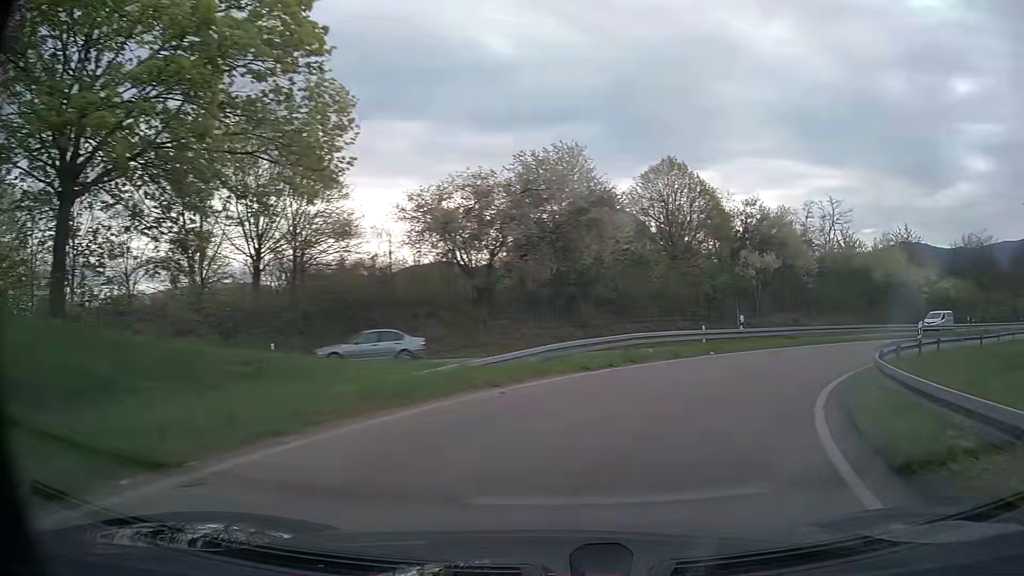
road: trunk_link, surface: asphalt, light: Day
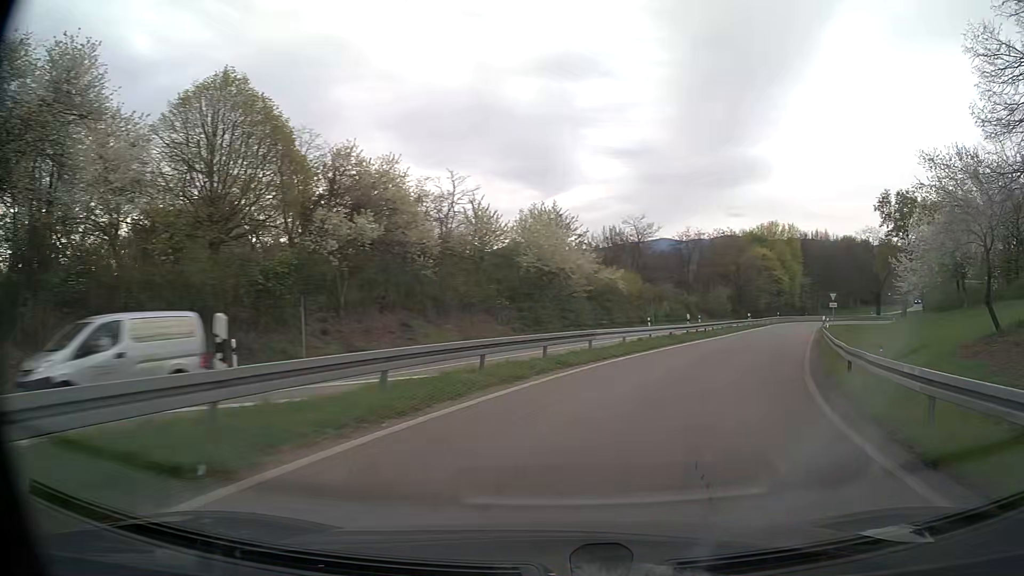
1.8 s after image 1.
(+5.9, +19.1) m; +34°
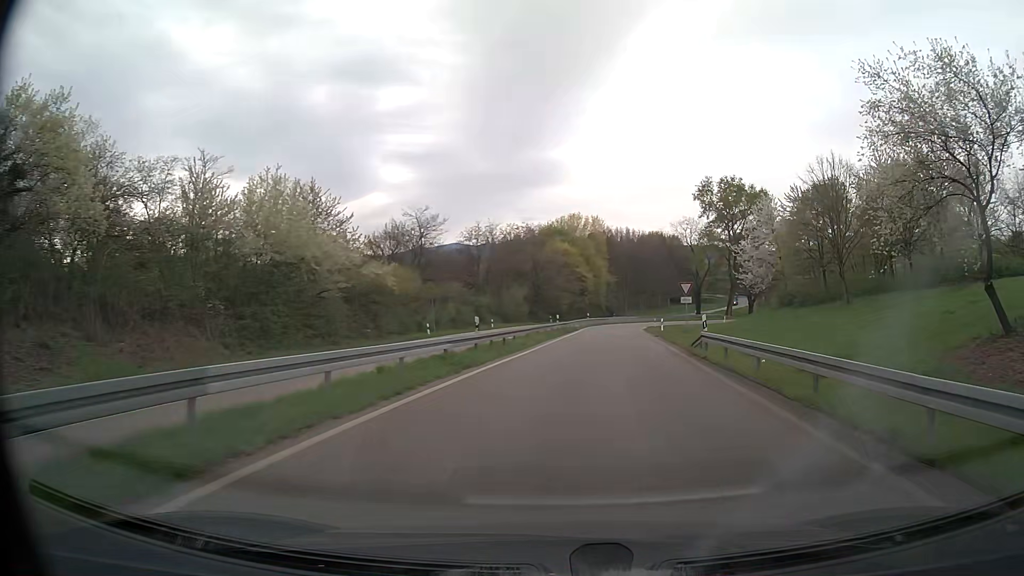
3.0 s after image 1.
(+2.5, +14.3) m; +18°
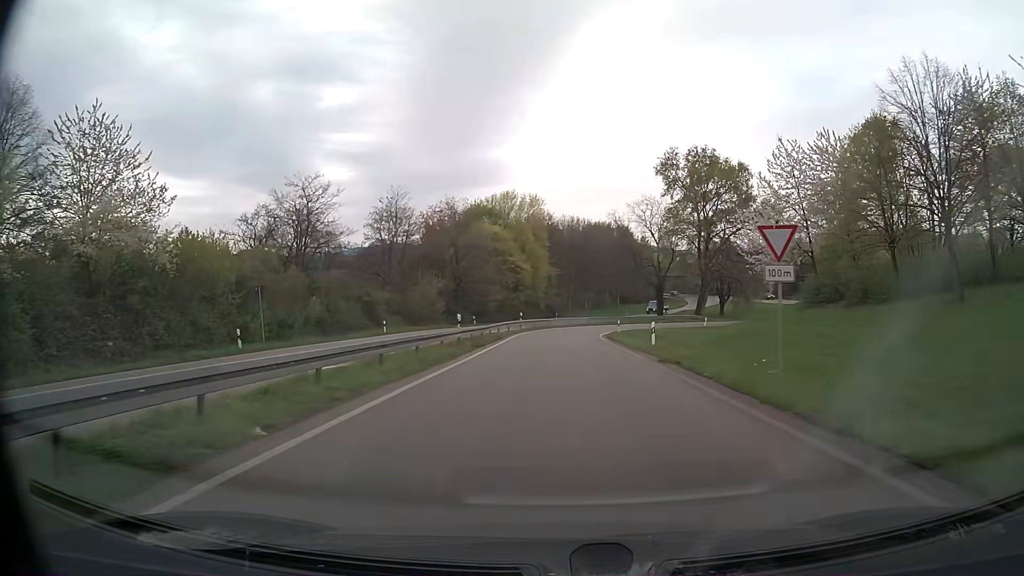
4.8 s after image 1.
(+1.5, +23.2) m; +5°
(0, +10) (0, +20) (0, +30) (+1, +40) (+2, +50) (+5, +59) (+11, +68) (+19, +73) (+28, +76) (+38, +75) m
